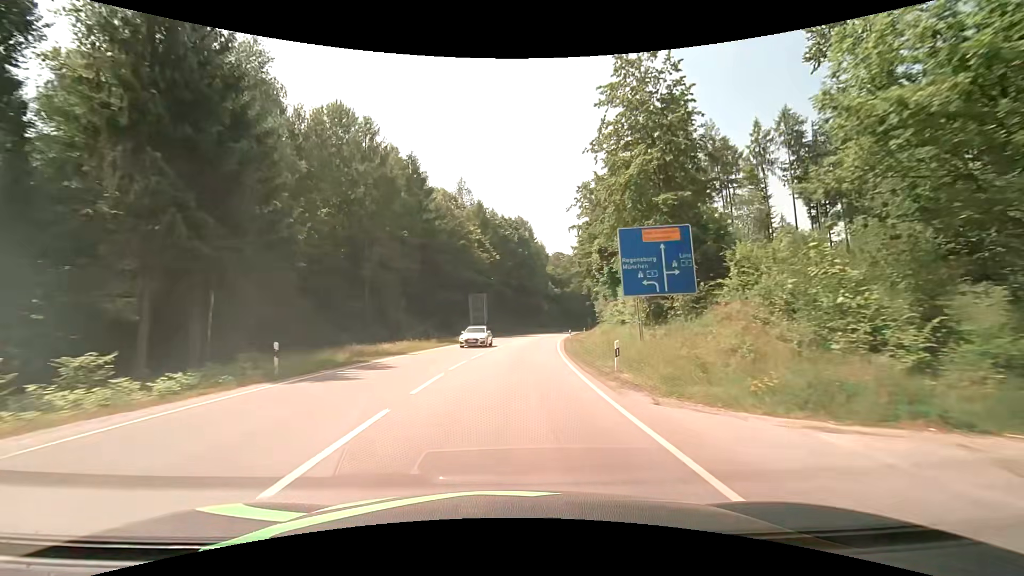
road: secondary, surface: asphalt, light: Day
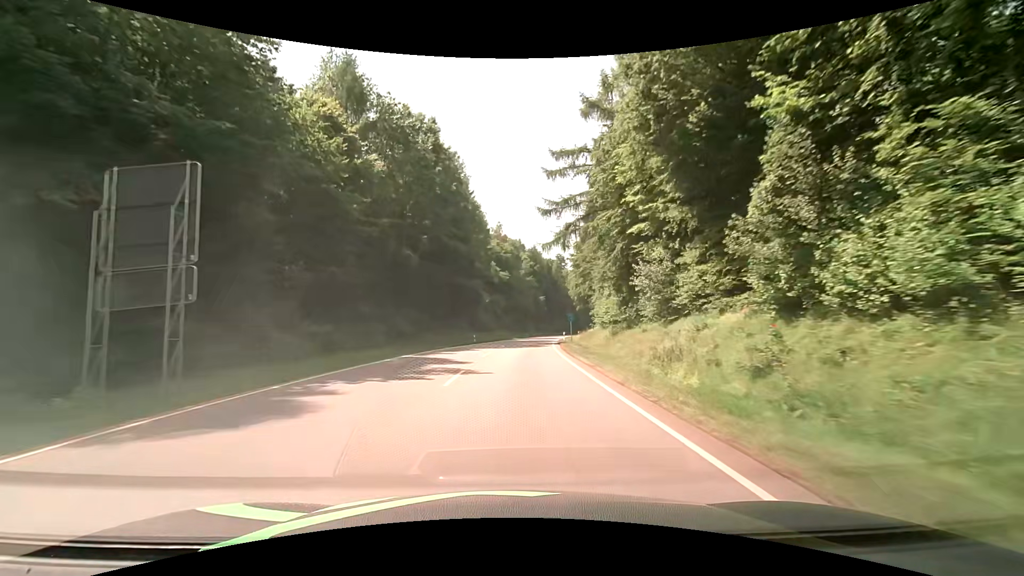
(+3.1, +52.8) m; +7°
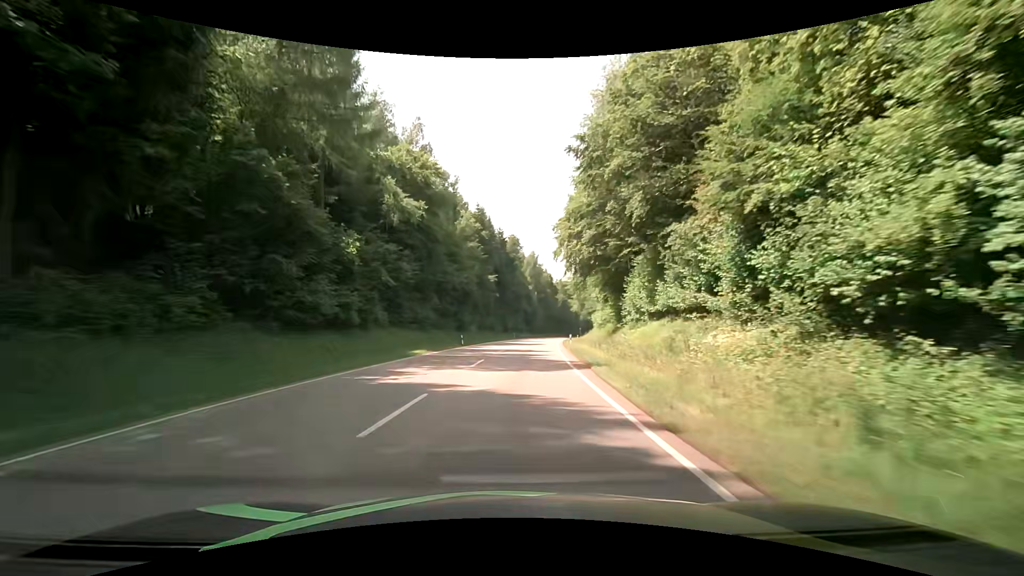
(+3.0, +53.5) m; +6°
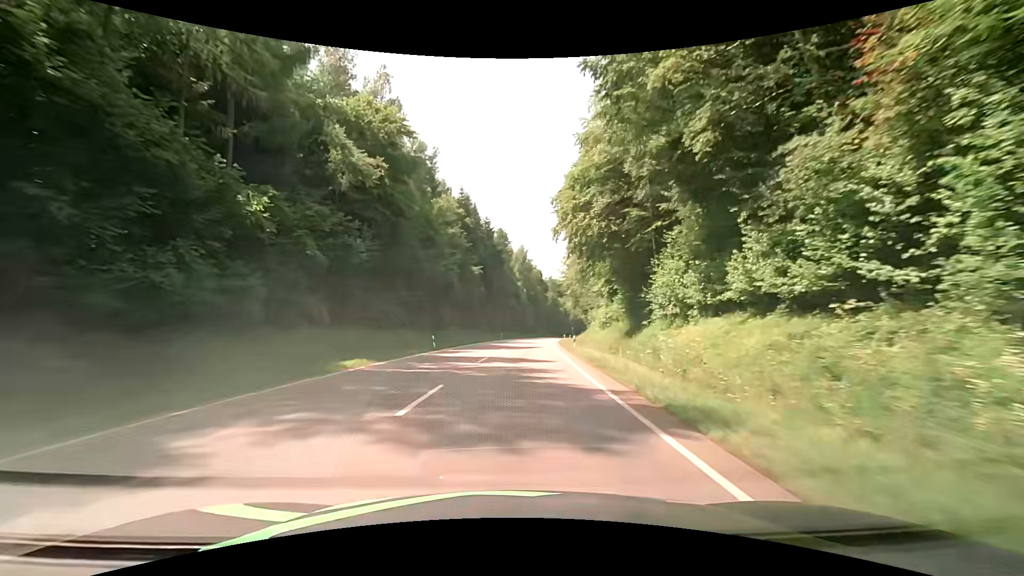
(+0.2, +10.8) m; +2°
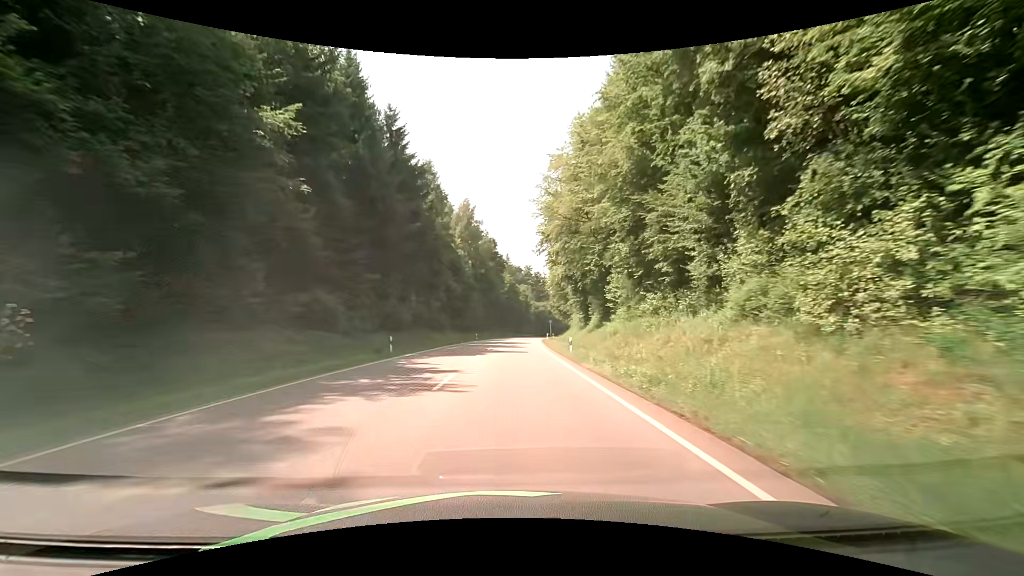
(+2.8, +54.0) m; +6°
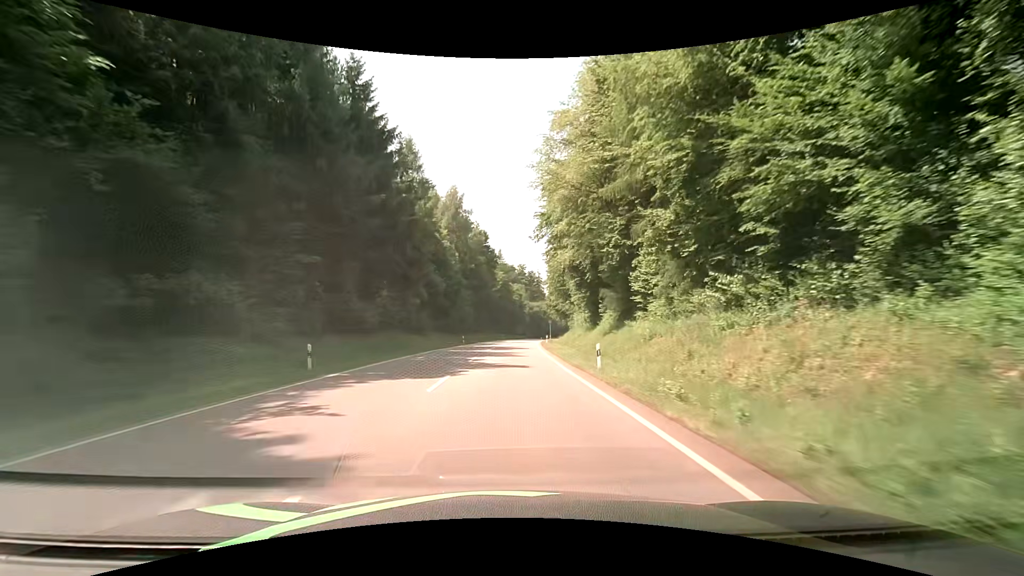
(0.0, +10.8) m; +1°
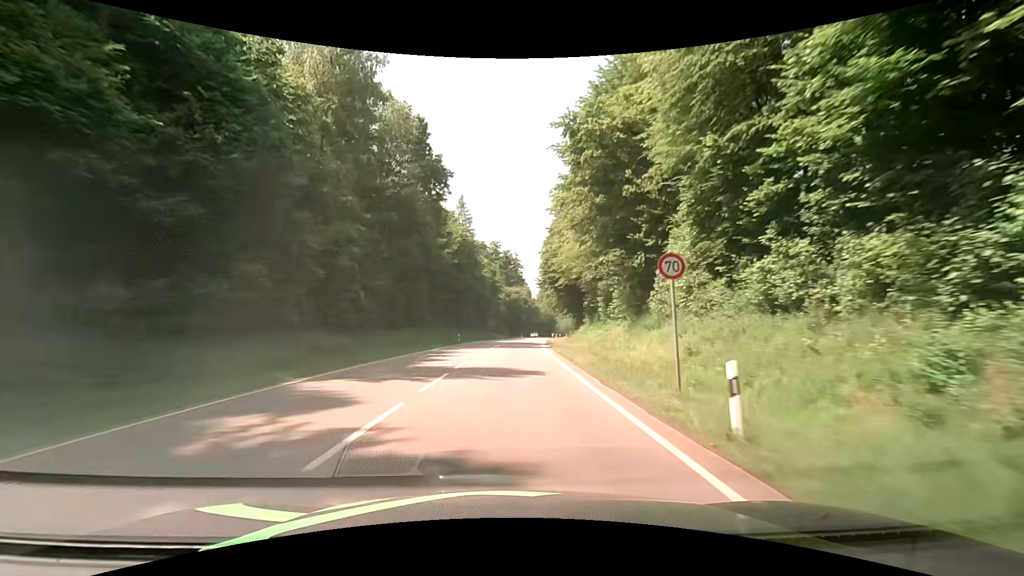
(+1.1, +54.2) m; +3°
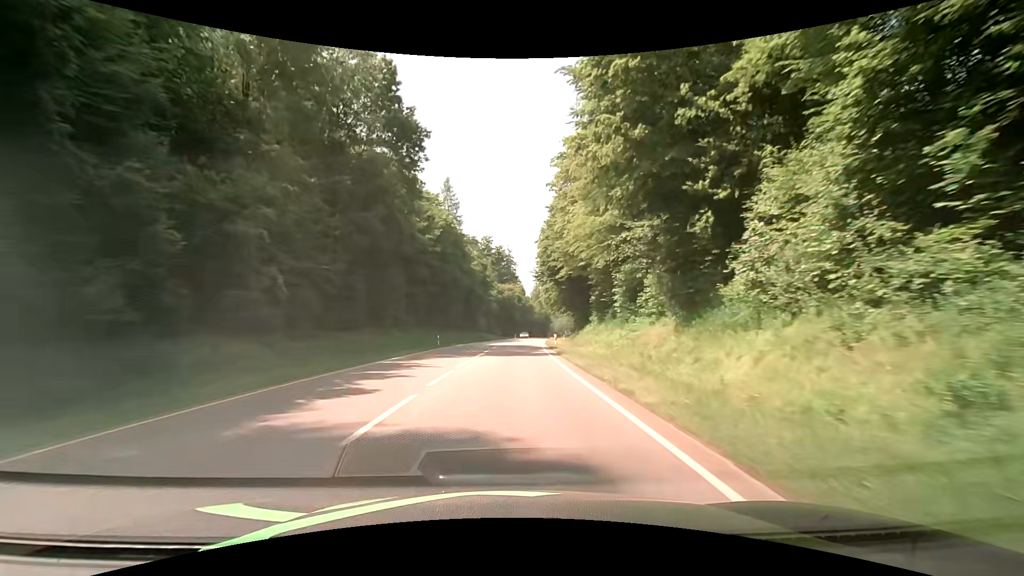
(+0.2, +10.8) m; +1°
(0, +10) (0, +20) (+1, +30) (+1, +40) (+2, +50) (+2, +60) (+3, +70) (+4, +80) (+5, +90) (+7, +100) m
